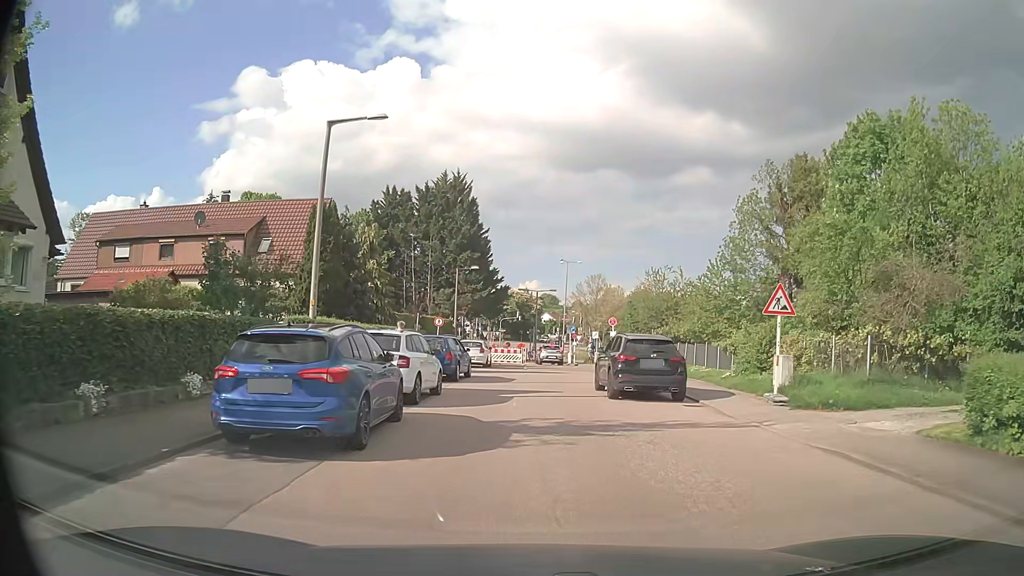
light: Day
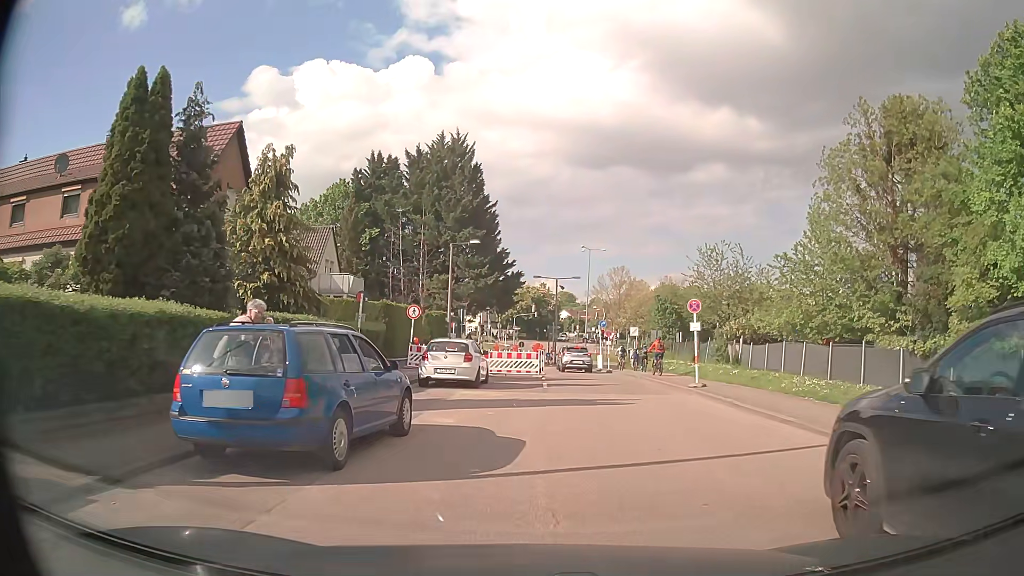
(-0.2, +14.6) m; -1°
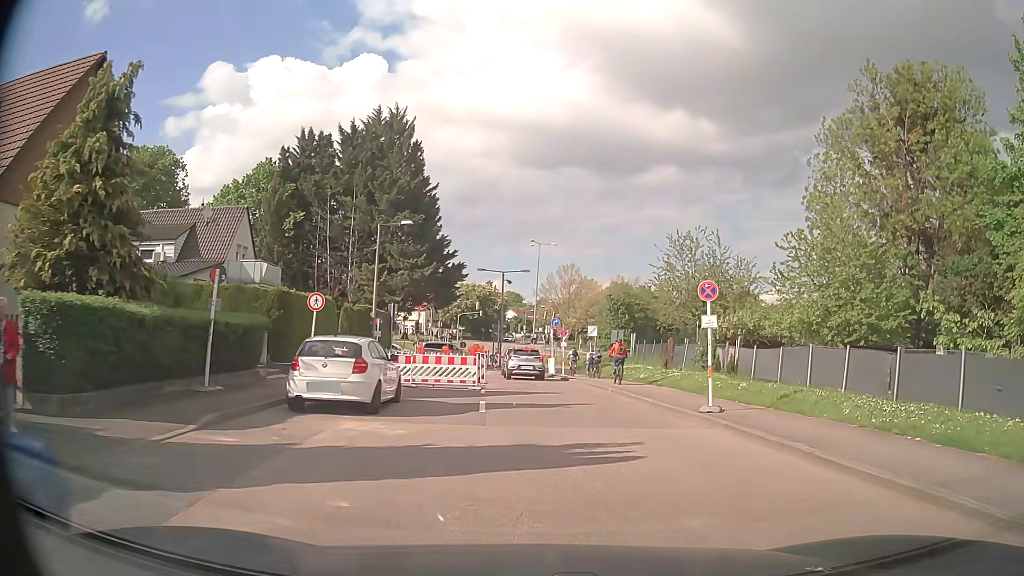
(+0.2, +7.0) m; +5°
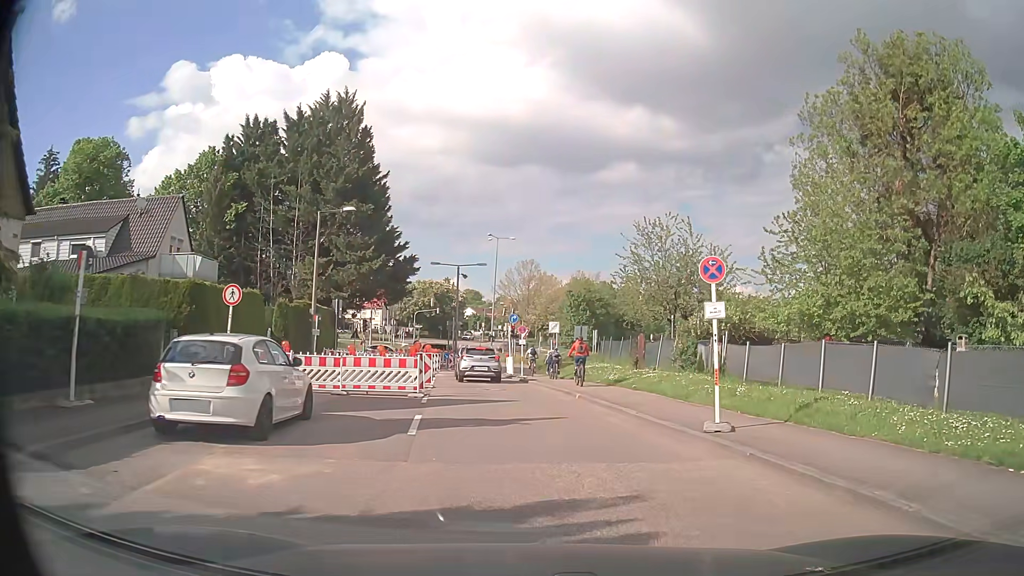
(+0.1, +3.5) m; +3°
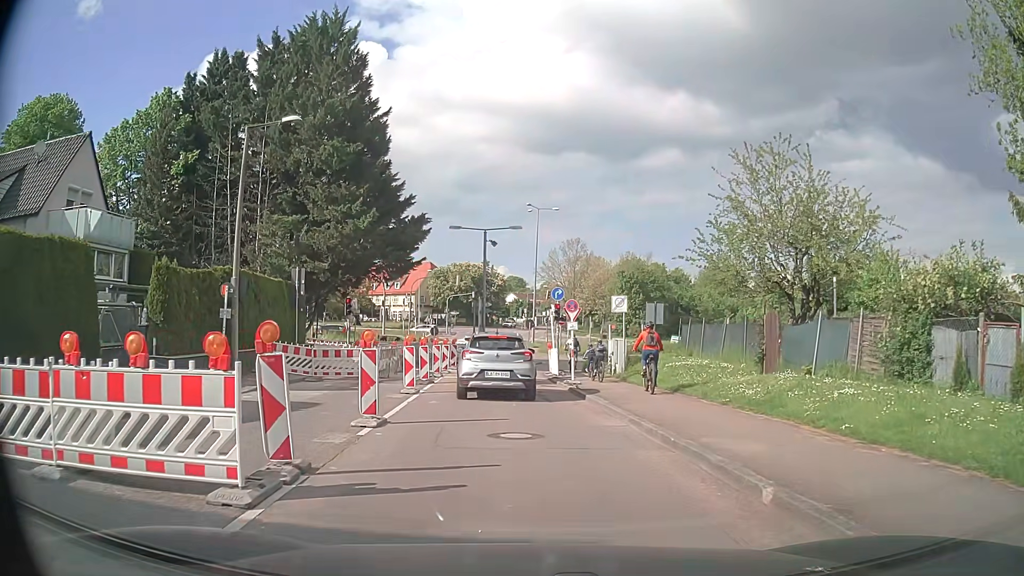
(-0.2, +12.7) m; -4°
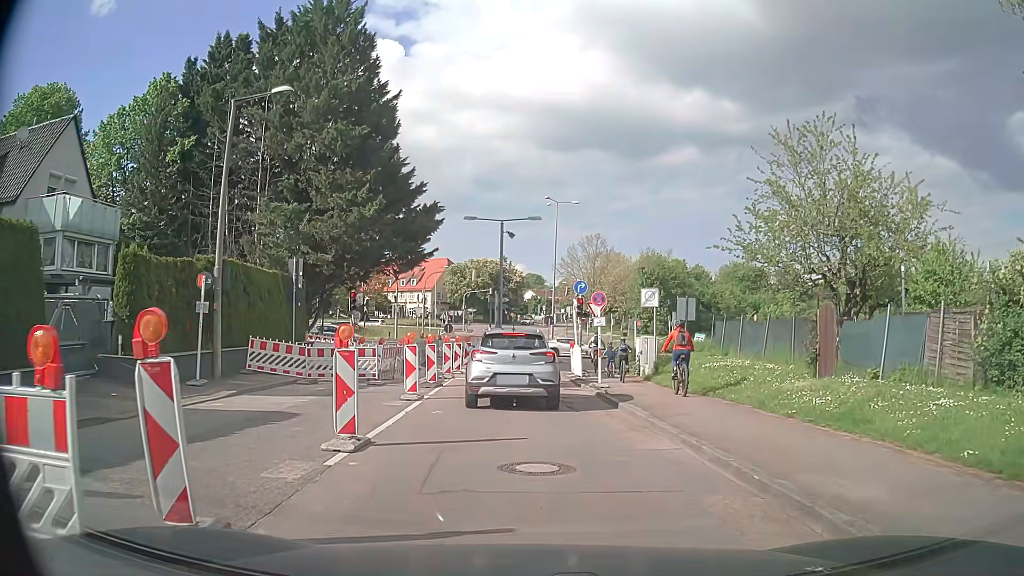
(0.0, +2.4) m; -1°
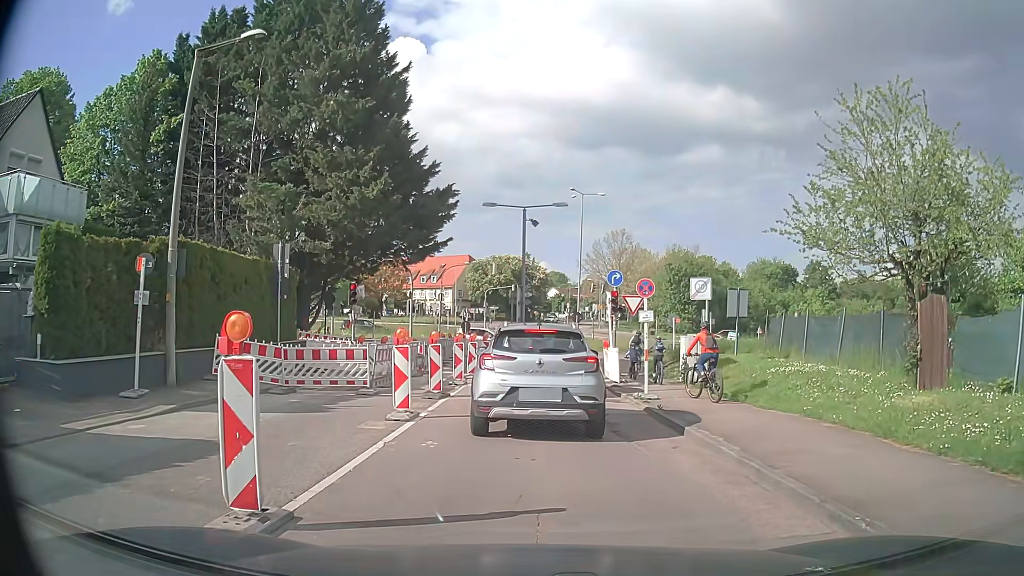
(-0.1, +3.6) m; -3°
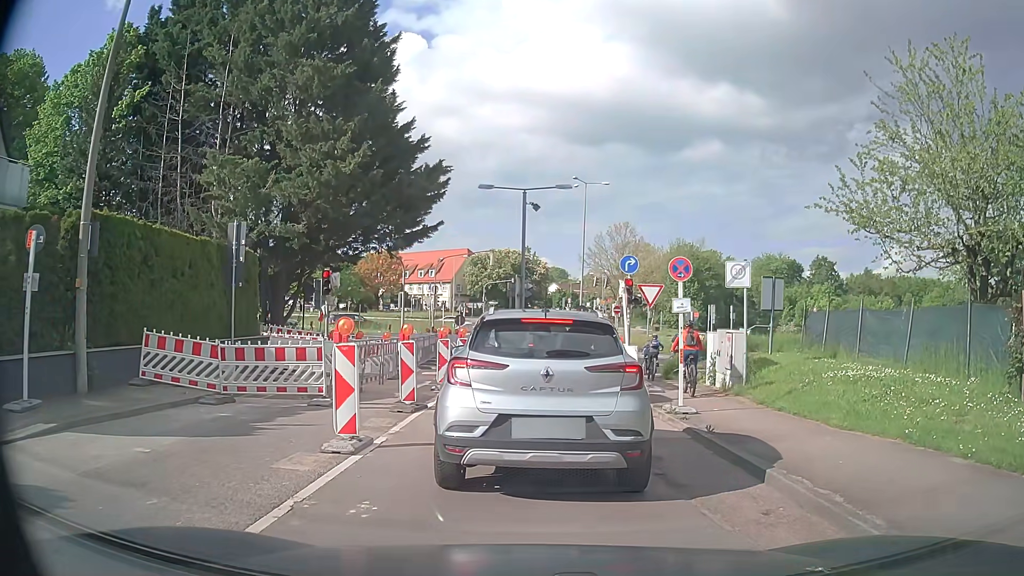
(0.0, +3.3) m; +2°
